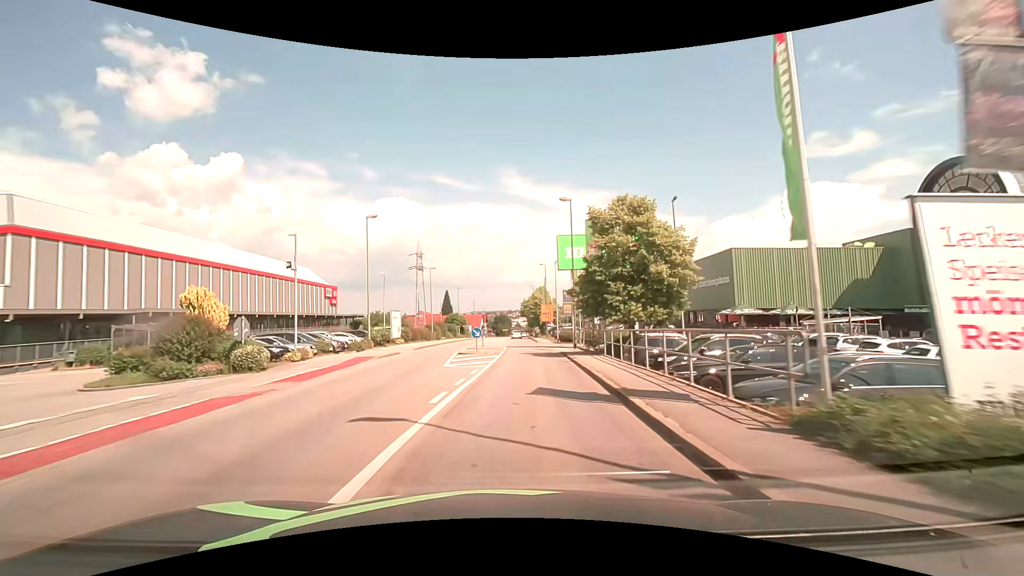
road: tertiary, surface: asphalt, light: Day
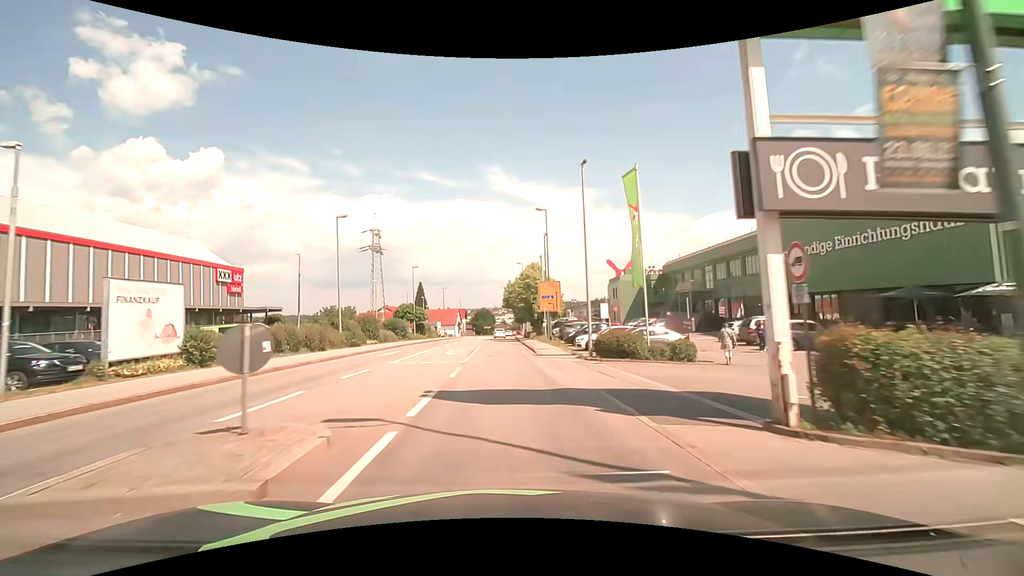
(+1.3, +30.2) m; +2°
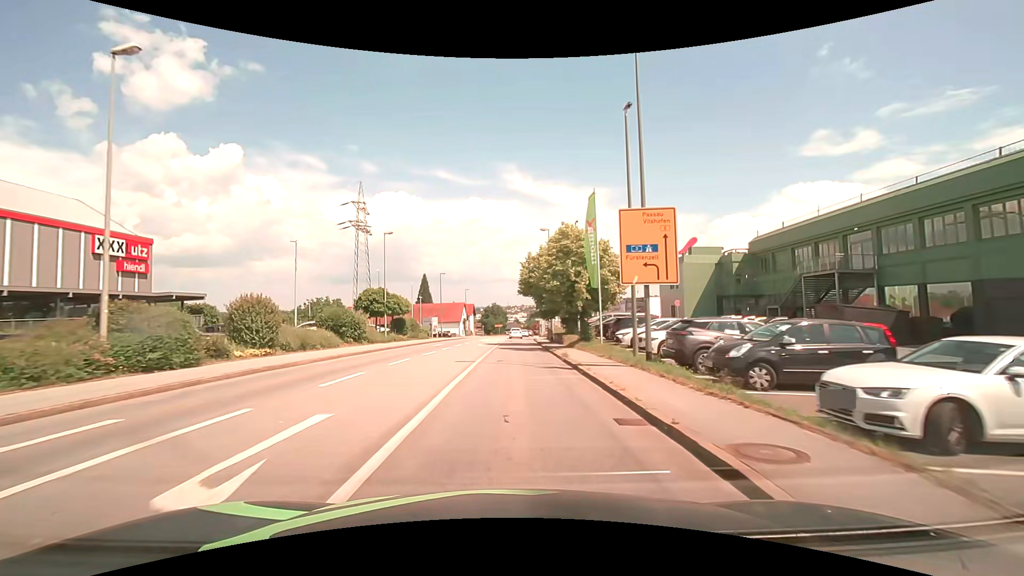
(-0.3, +22.8) m; -1°
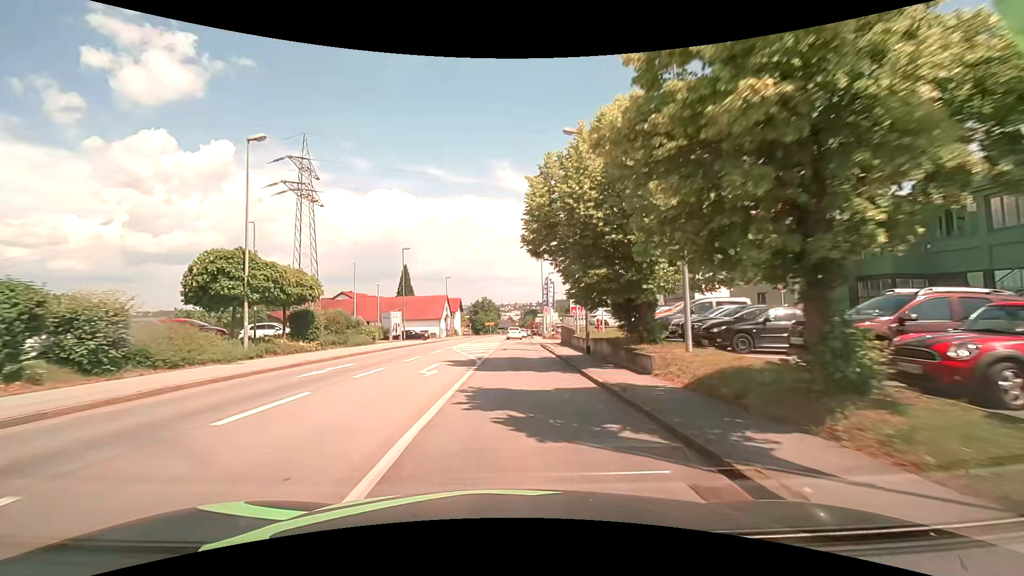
(+0.1, +22.7) m; +1°
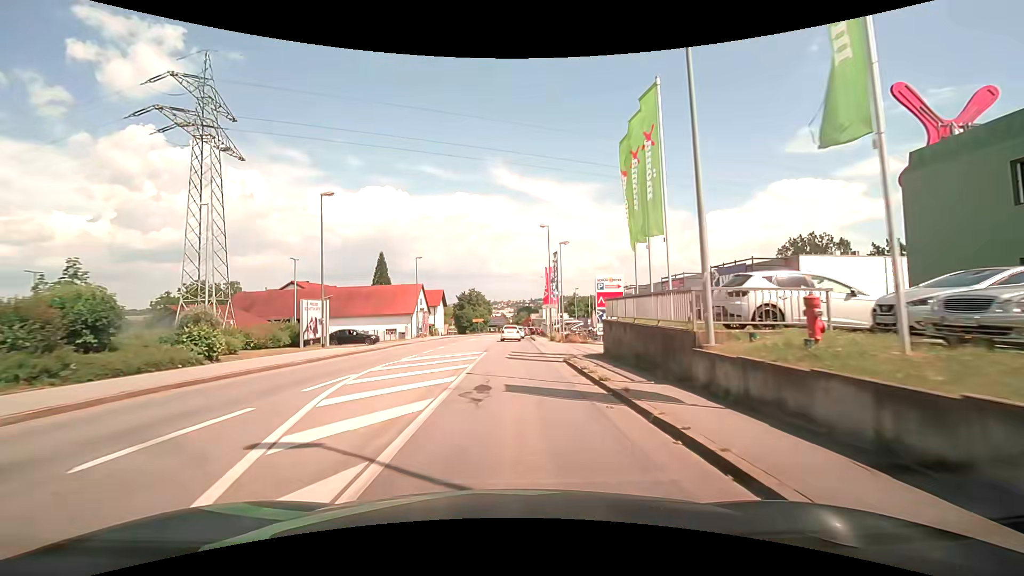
(+0.2, +20.5) m; +1°
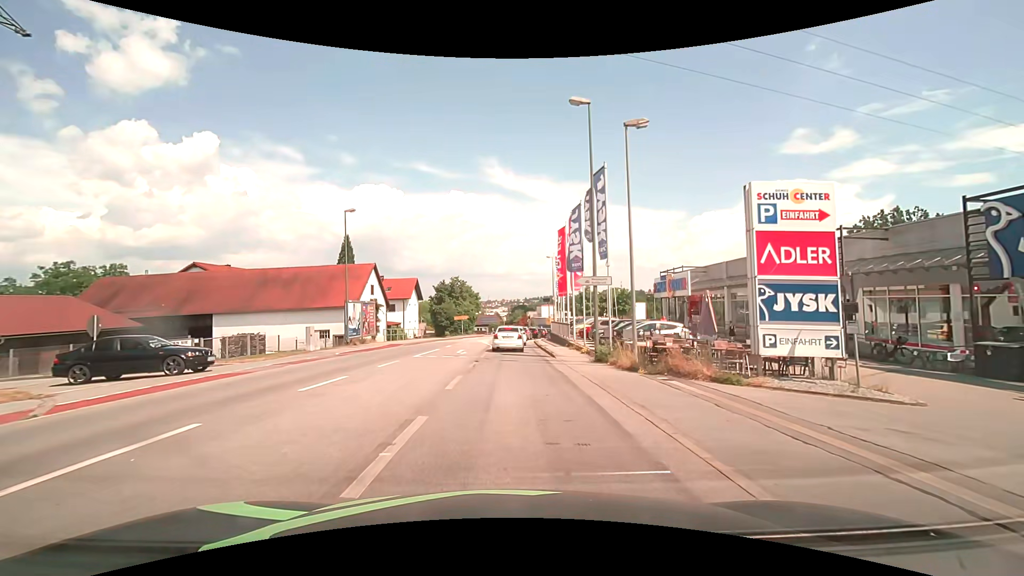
(+0.2, +23.9) m; 0°
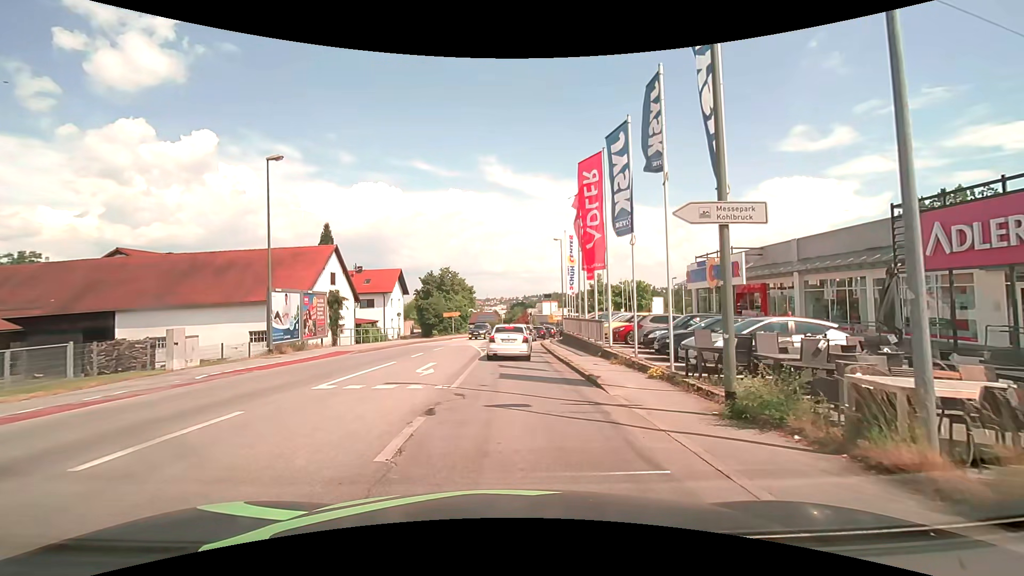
(+0.1, +11.1) m; 0°
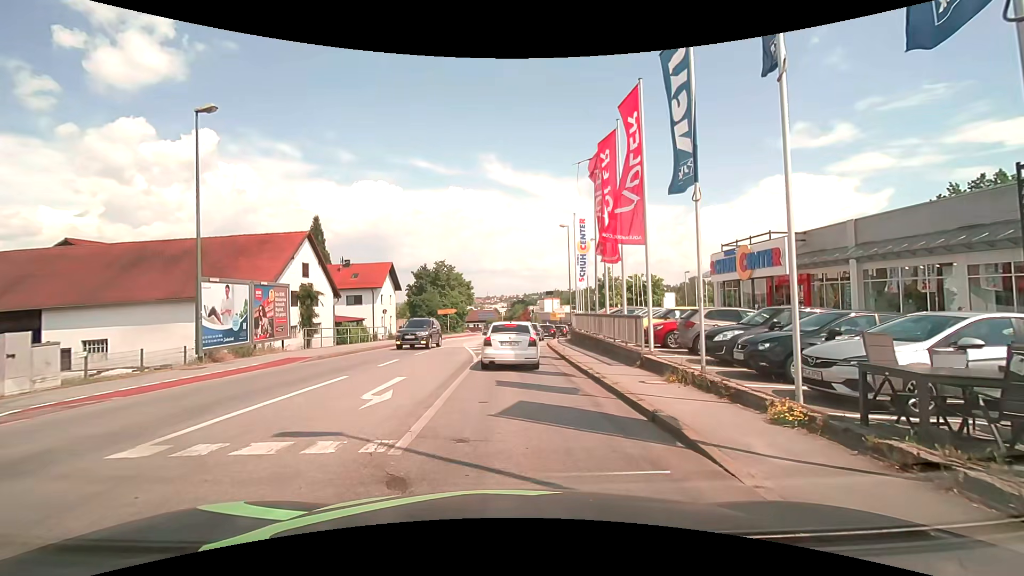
(+0.1, +5.5) m; 0°
